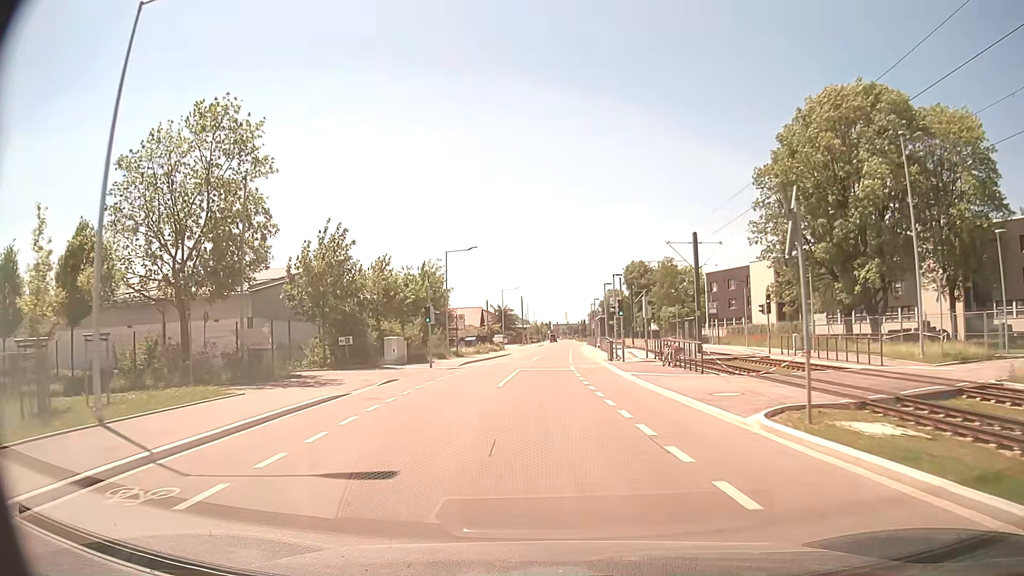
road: residential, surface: asphalt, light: Day
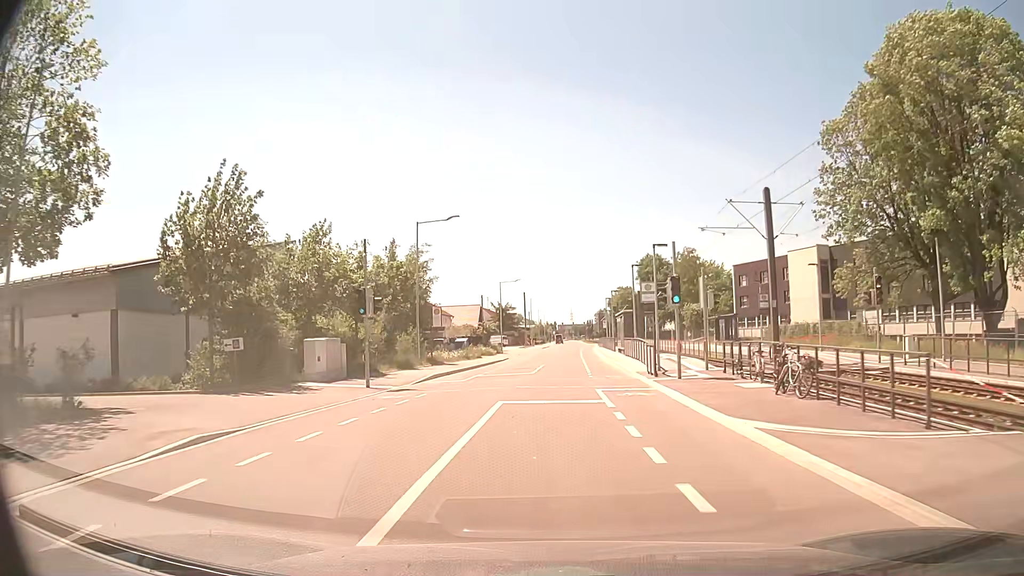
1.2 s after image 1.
(0.0, +13.9) m; -1°
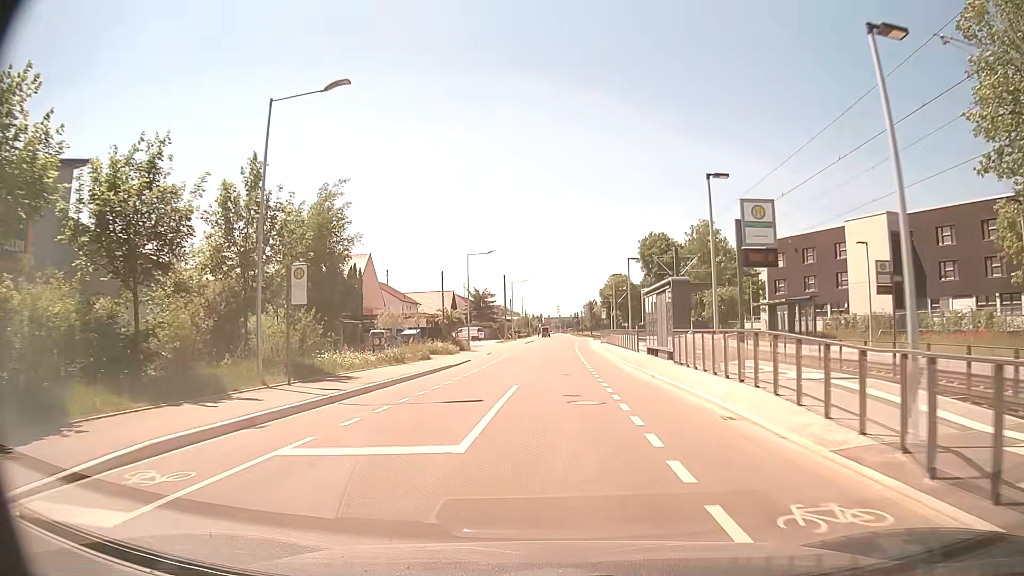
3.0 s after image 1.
(+0.3, +20.3) m; +2°
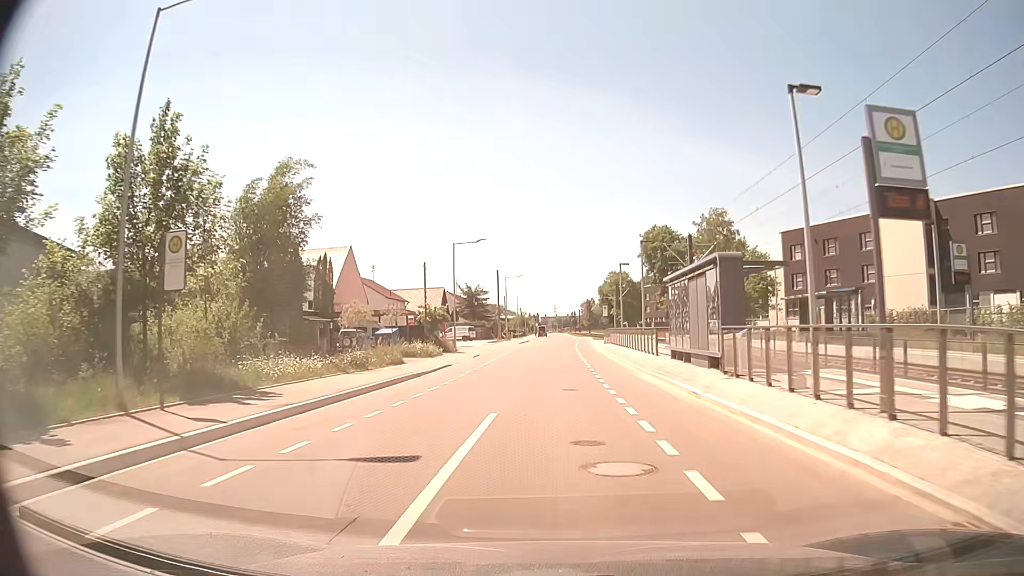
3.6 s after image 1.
(0.0, +6.7) m; 0°
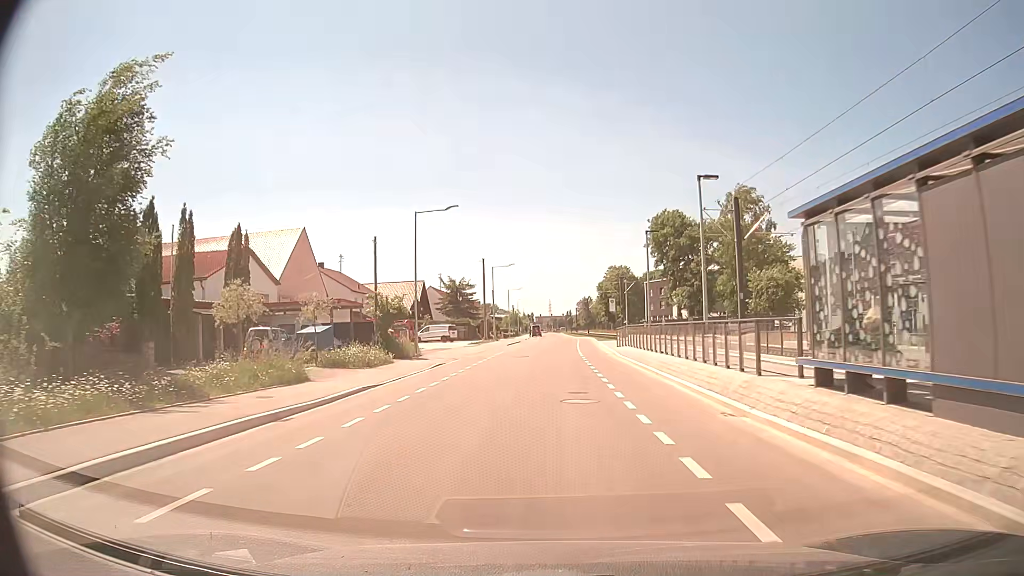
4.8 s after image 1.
(+0.1, +13.3) m; 0°
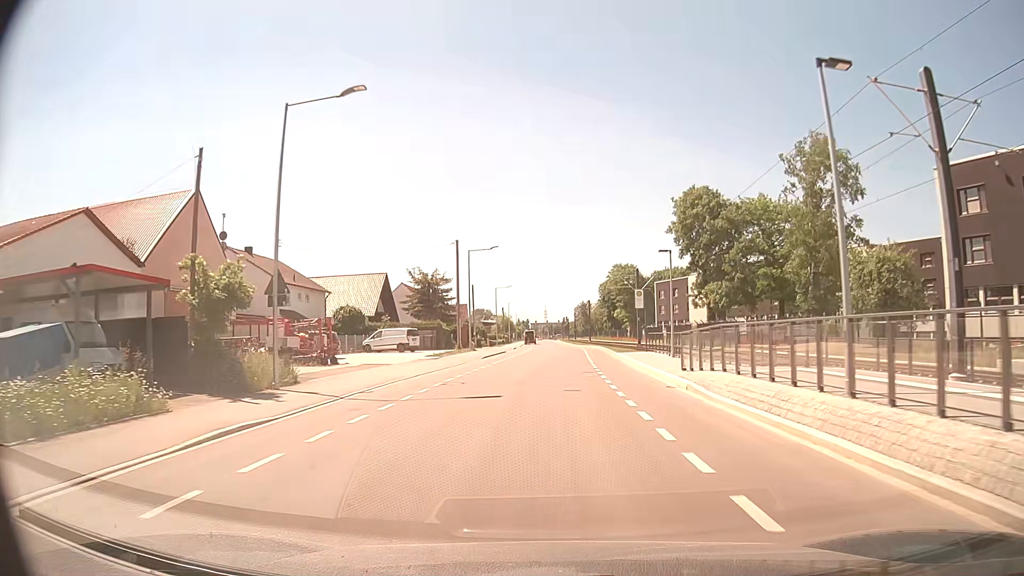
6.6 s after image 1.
(+0.1, +19.8) m; 0°
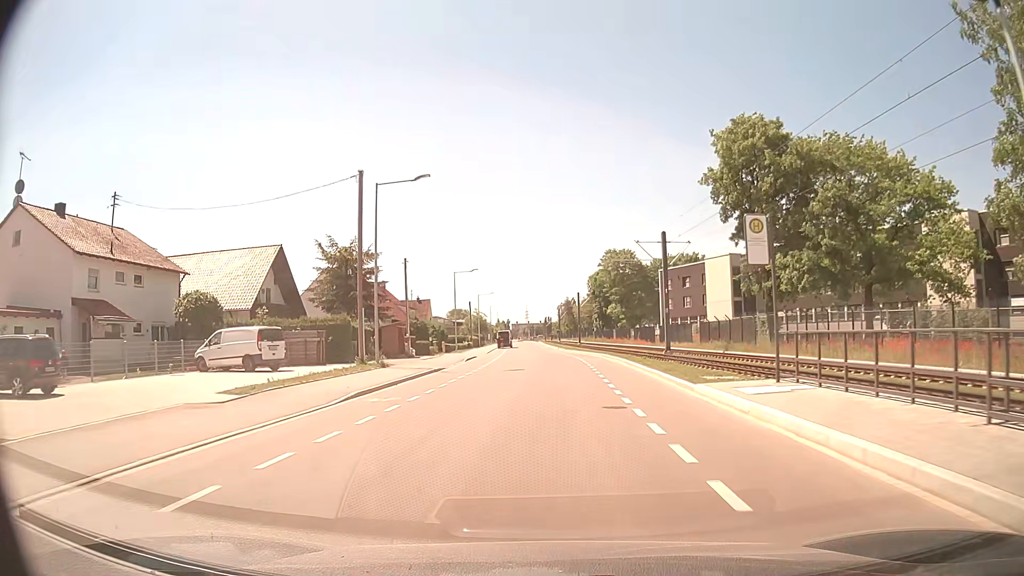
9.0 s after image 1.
(+0.4, +25.6) m; +2°
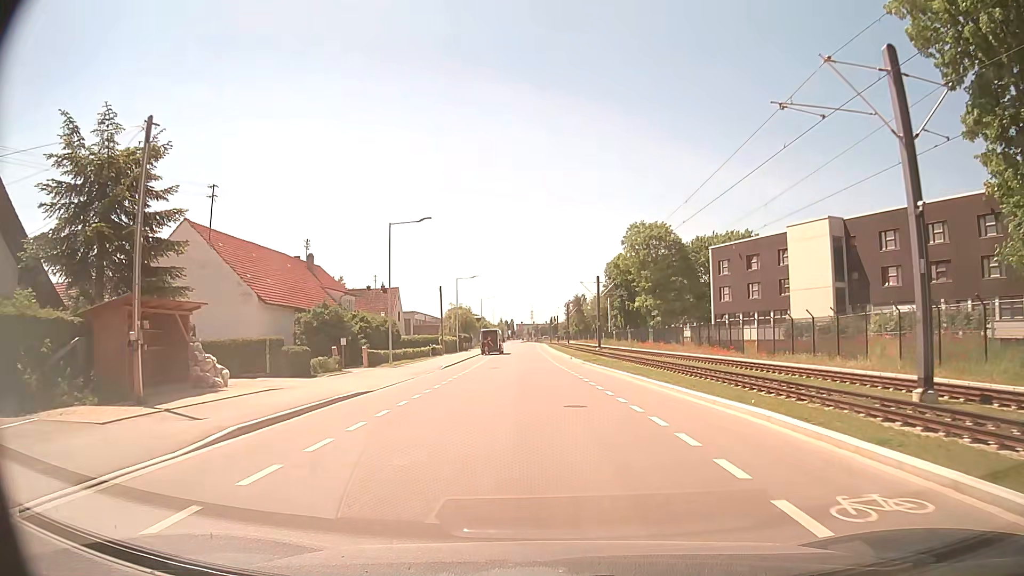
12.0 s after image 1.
(-0.1, +30.9) m; -1°
(0, +10) (0, +20) (-1, +30) (-1, +40) (-2, +50) (-2, +60) (-2, +70) (-3, +80) (-3, +90) (-3, +100) m
